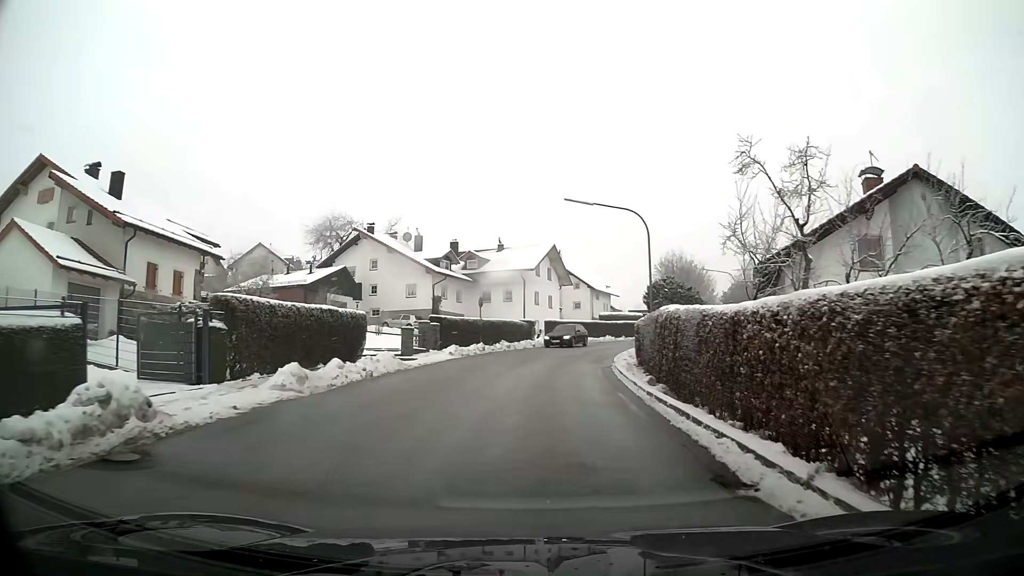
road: secondary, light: Day
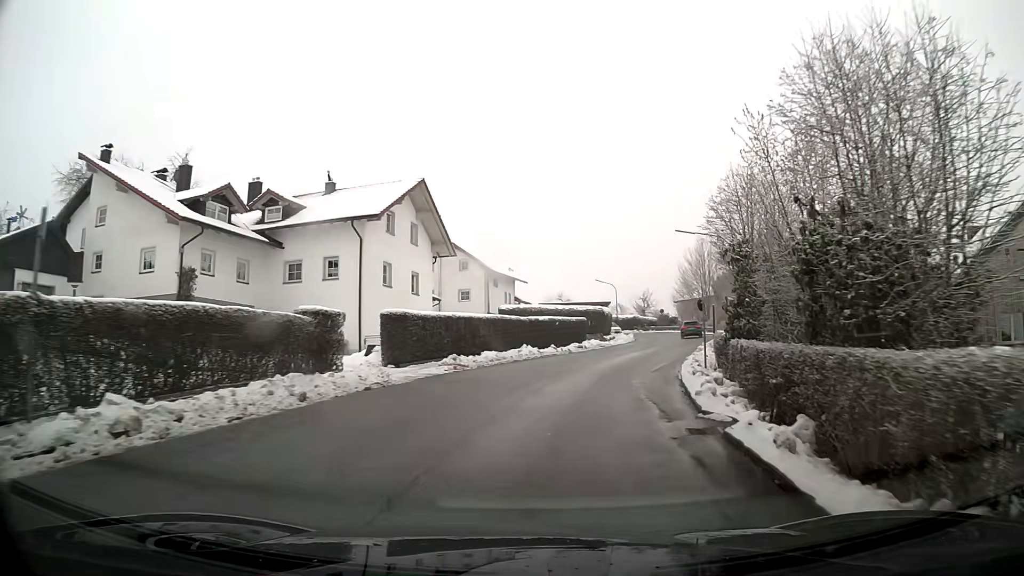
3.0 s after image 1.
(+2.1, +30.9) m; +11°
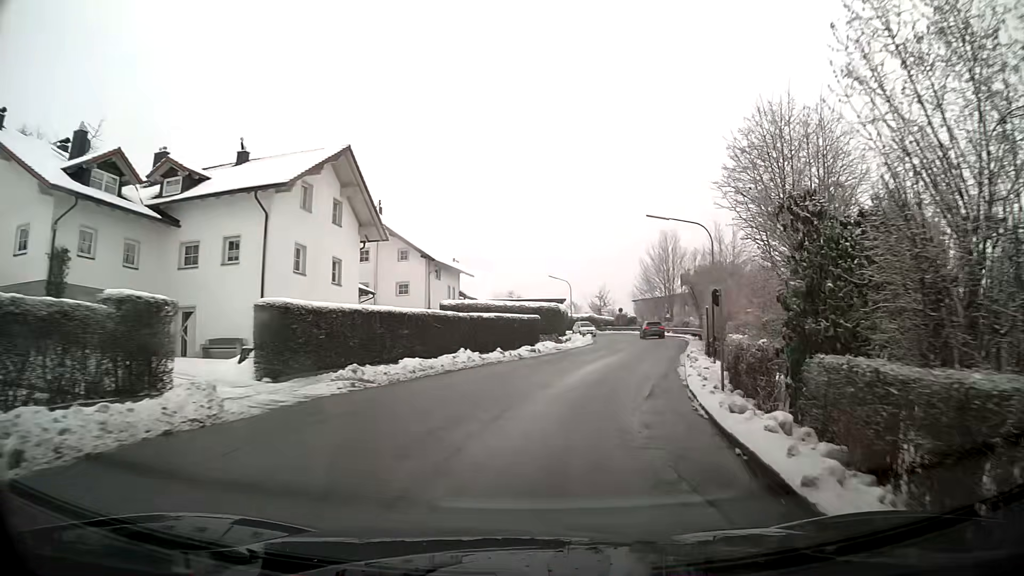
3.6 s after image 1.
(+0.3, +6.5) m; +4°
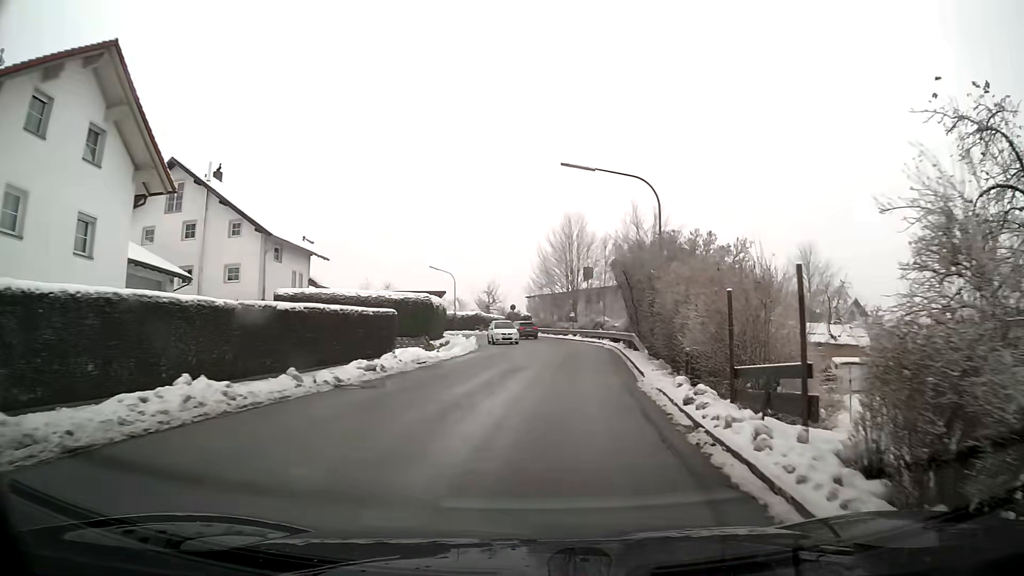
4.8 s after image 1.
(+1.0, +12.7) m; +9°
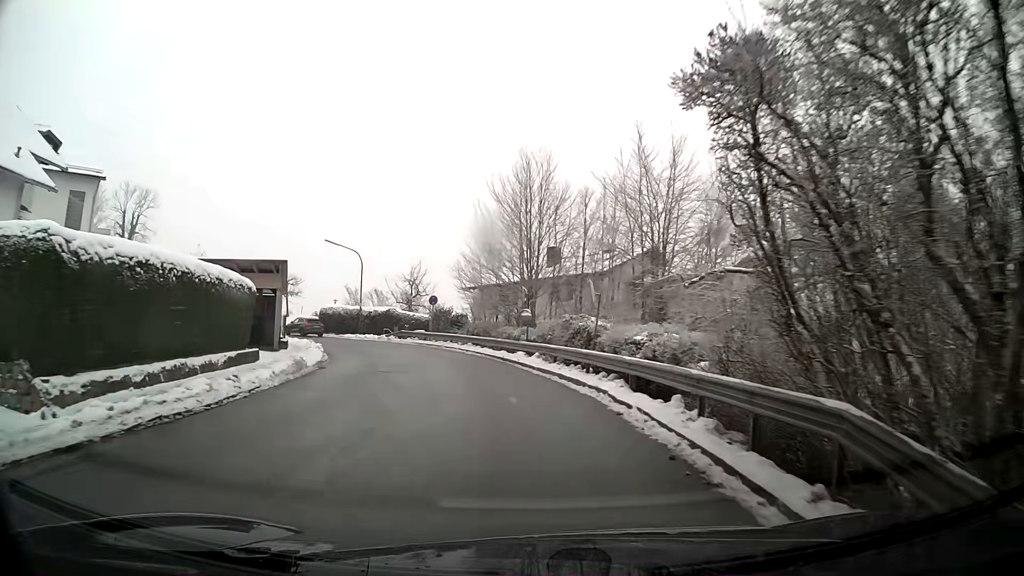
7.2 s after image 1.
(+1.0, +24.6) m; +1°
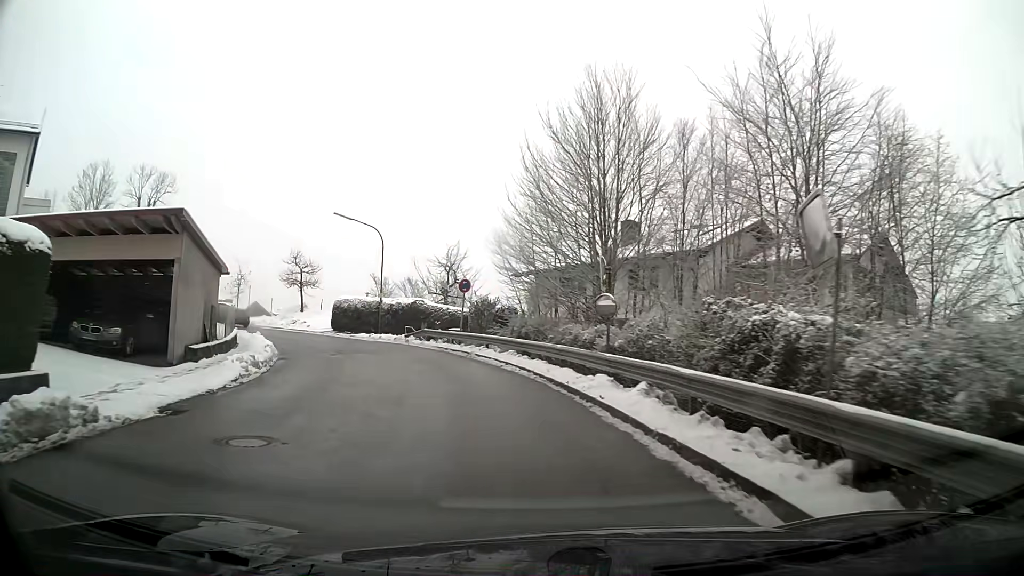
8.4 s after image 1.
(-0.5, +12.4) m; -6°
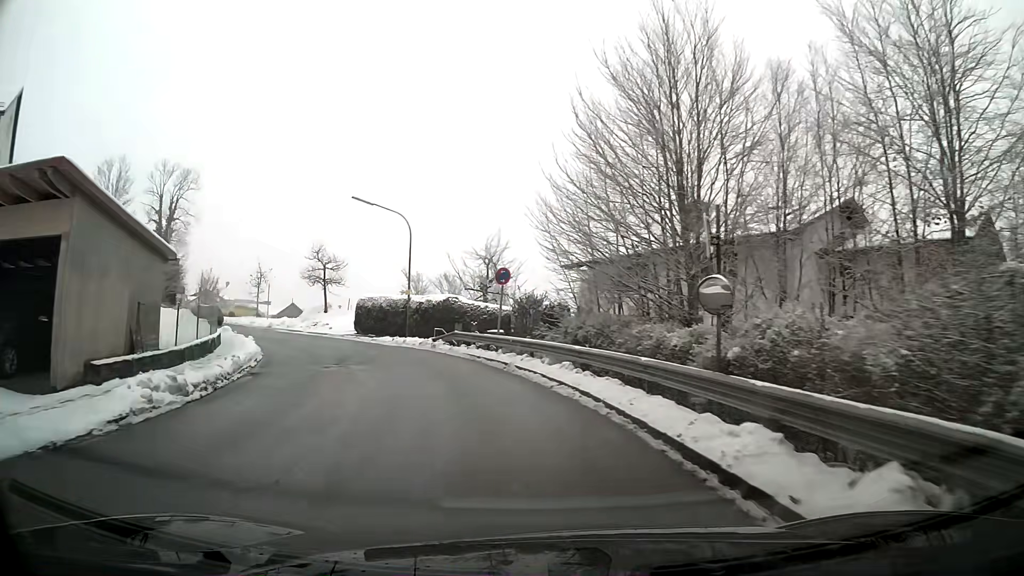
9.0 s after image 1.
(-0.2, +6.2) m; -4°
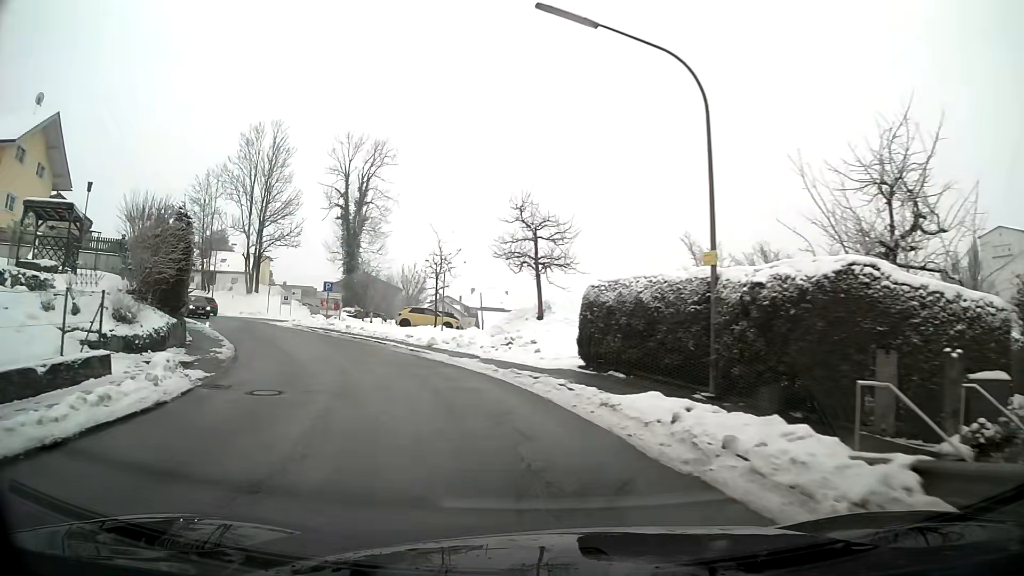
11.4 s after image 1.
(-4.6, +23.6) m; -24°
(-1, +10) (-4, +20) (-8, +28) (-14, +37) (-20, +44) (-27, +52) (-34, +59) (-41, +67) (-47, +74) (-54, +81) m
